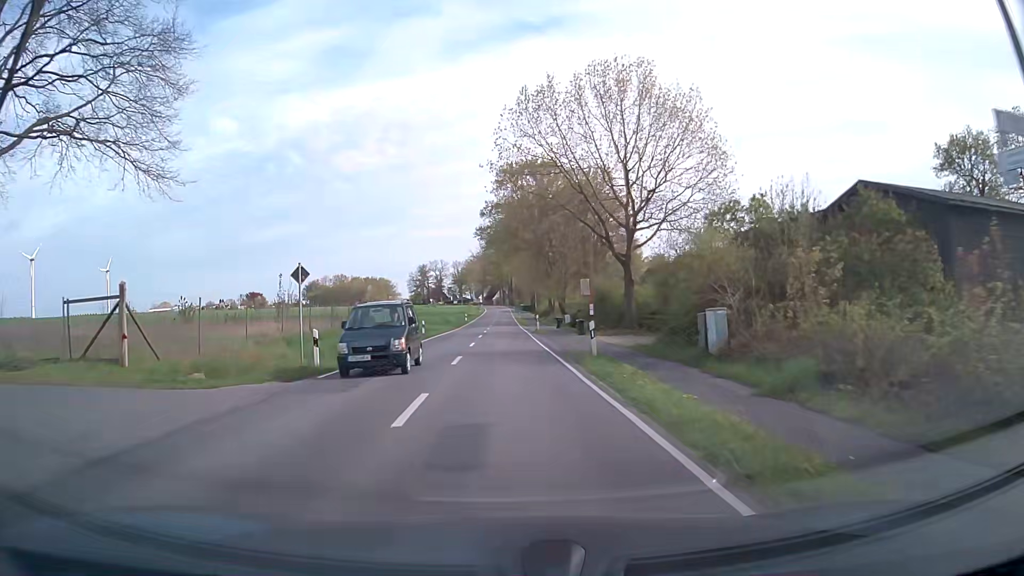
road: secondary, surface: asphalt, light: Day
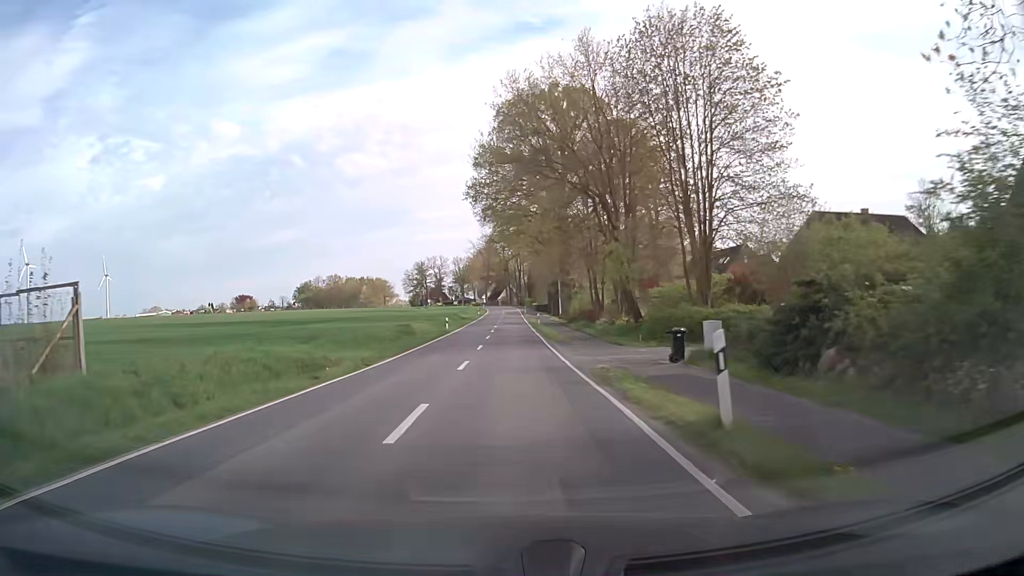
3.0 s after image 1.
(-0.2, +38.0) m; -1°
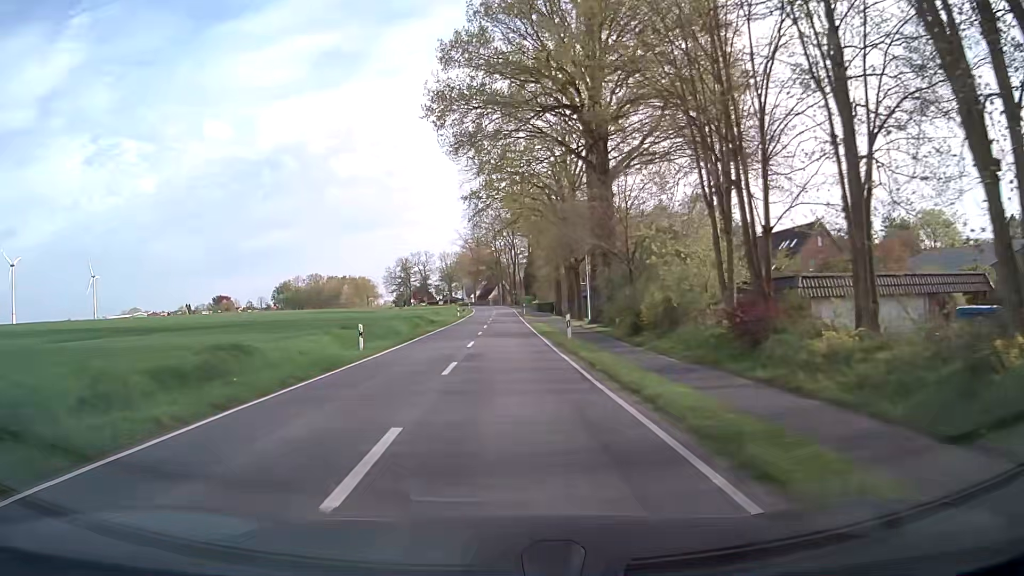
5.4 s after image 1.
(+0.3, +30.4) m; +1°
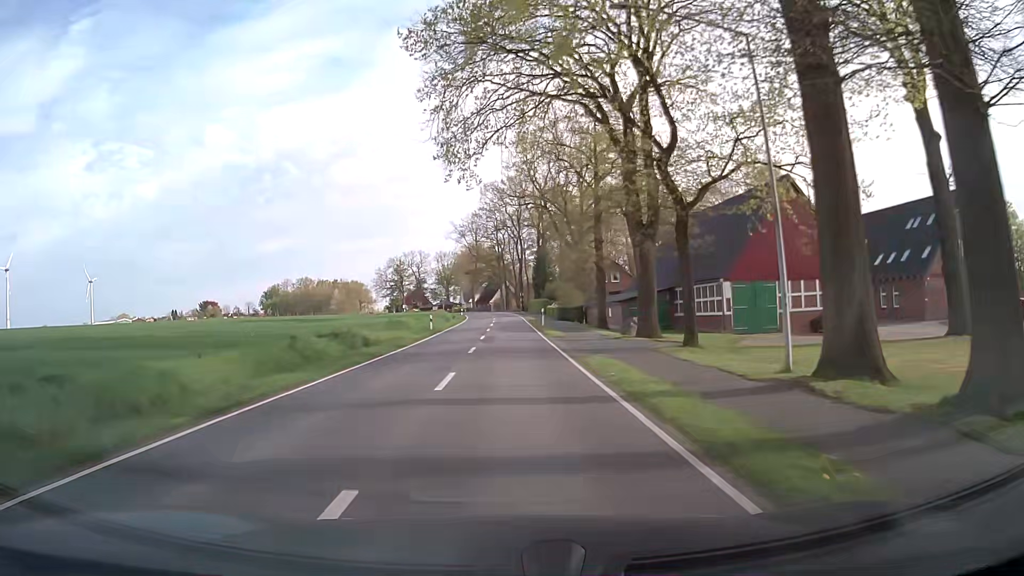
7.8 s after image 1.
(0.0, +30.2) m; 0°
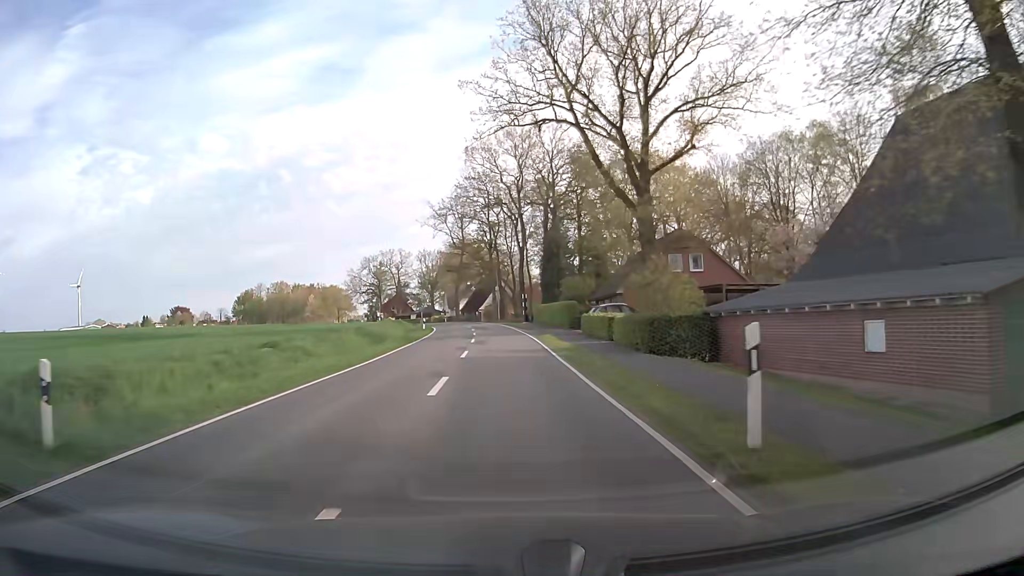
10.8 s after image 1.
(+0.1, +37.7) m; 0°
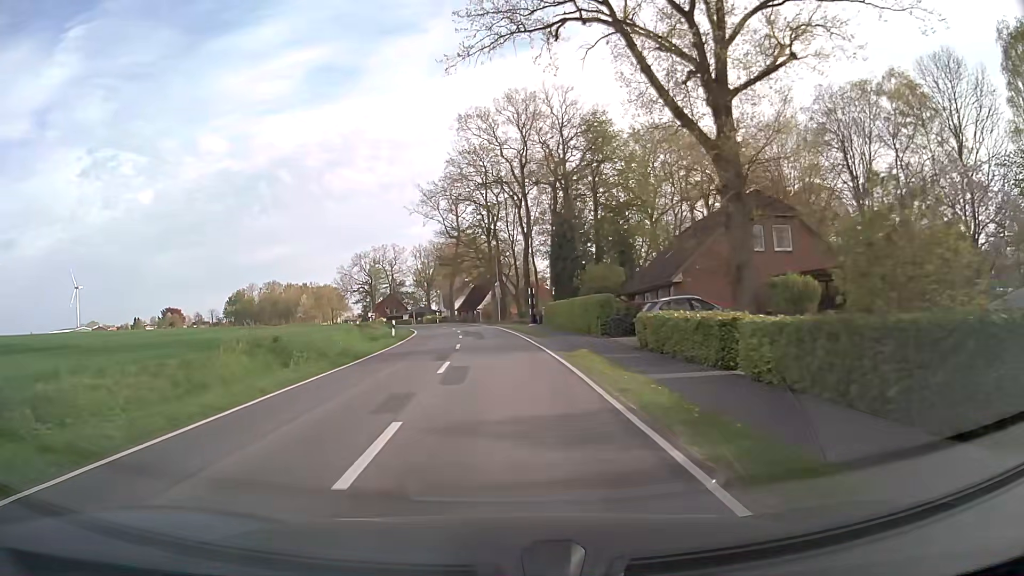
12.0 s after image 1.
(+0.1, +15.1) m; 0°
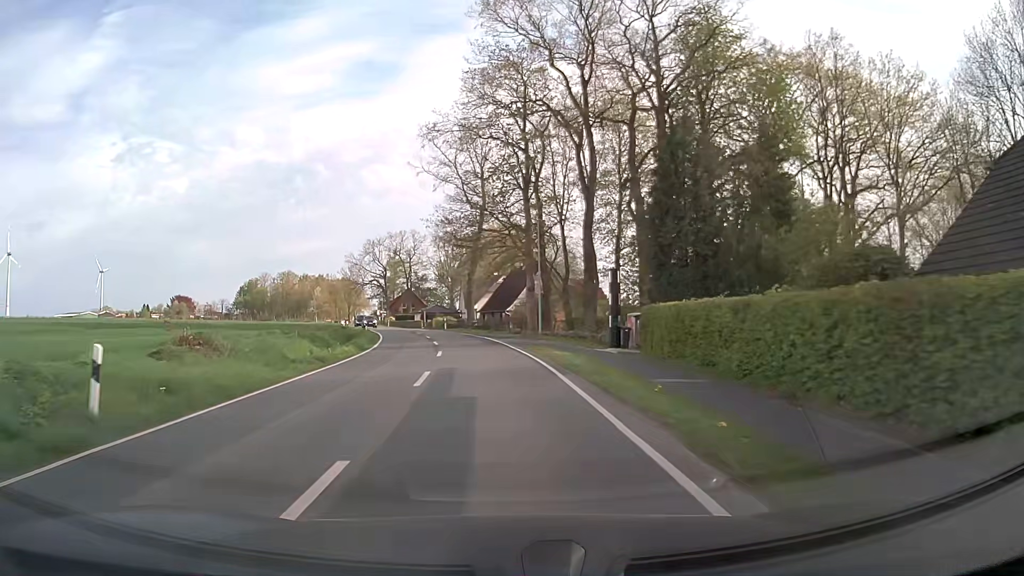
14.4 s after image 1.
(-0.4, +30.1) m; -2°
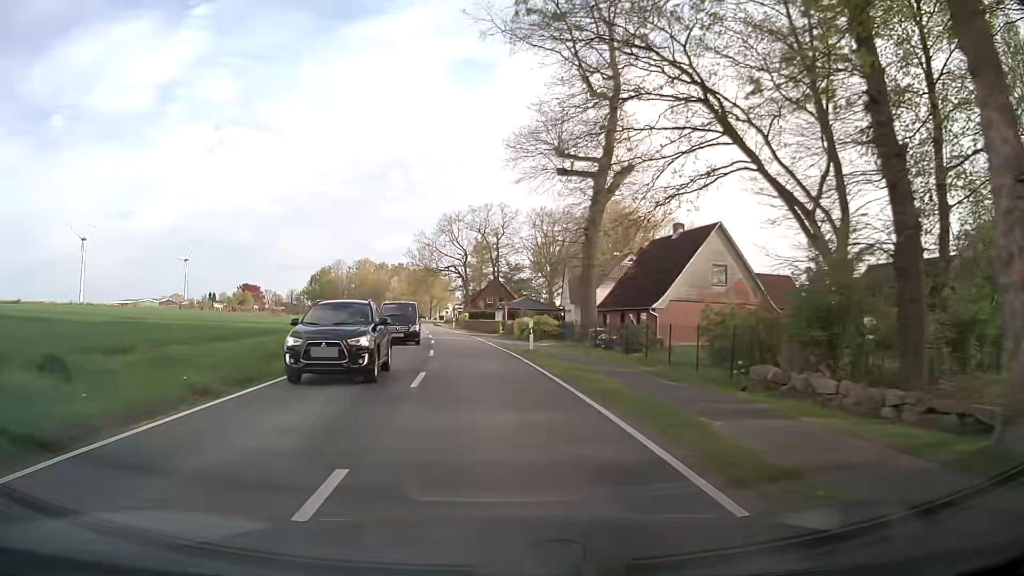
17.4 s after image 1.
(-2.8, +37.8) m; -8°
(0, +10) (-1, +20) (-2, +30) (-3, +40) (-4, +50) (-6, +60) (-7, +70) (-9, +79) (-10, +89) (-12, +99) m
